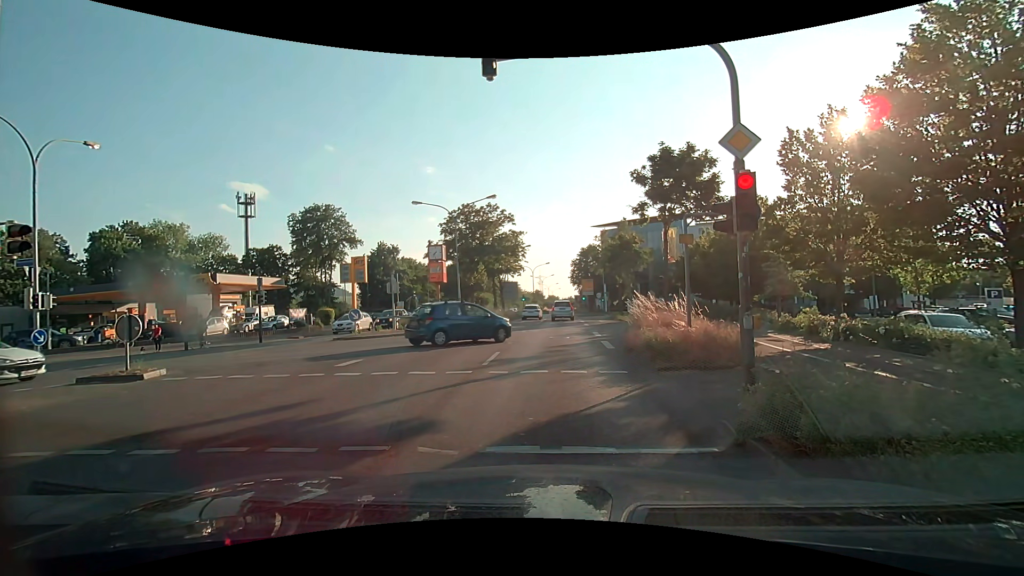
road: primary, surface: asphalt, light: Day
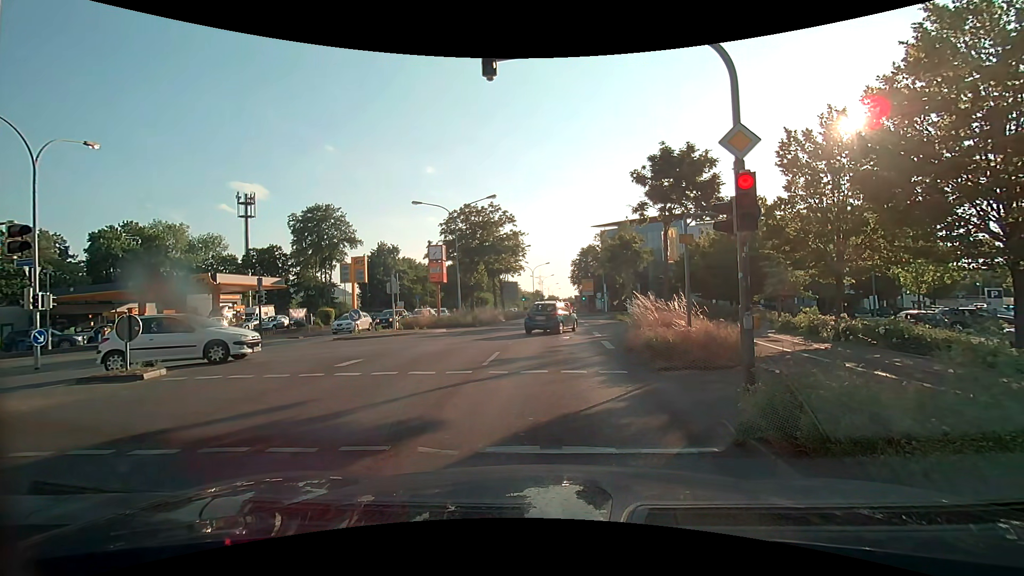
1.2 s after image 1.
(0.0, 0.0) m; 0°
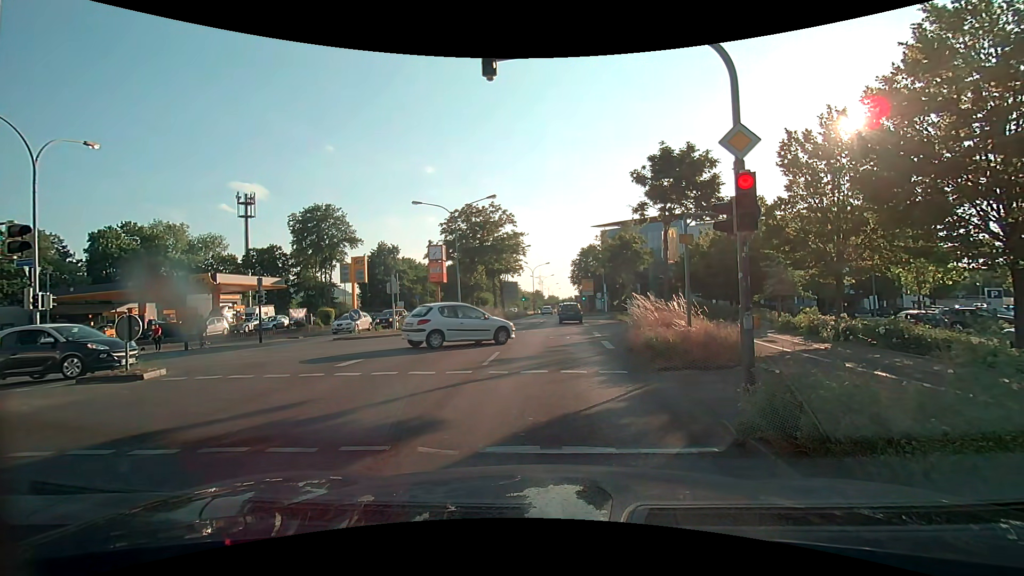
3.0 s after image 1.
(0.0, 0.0) m; 0°
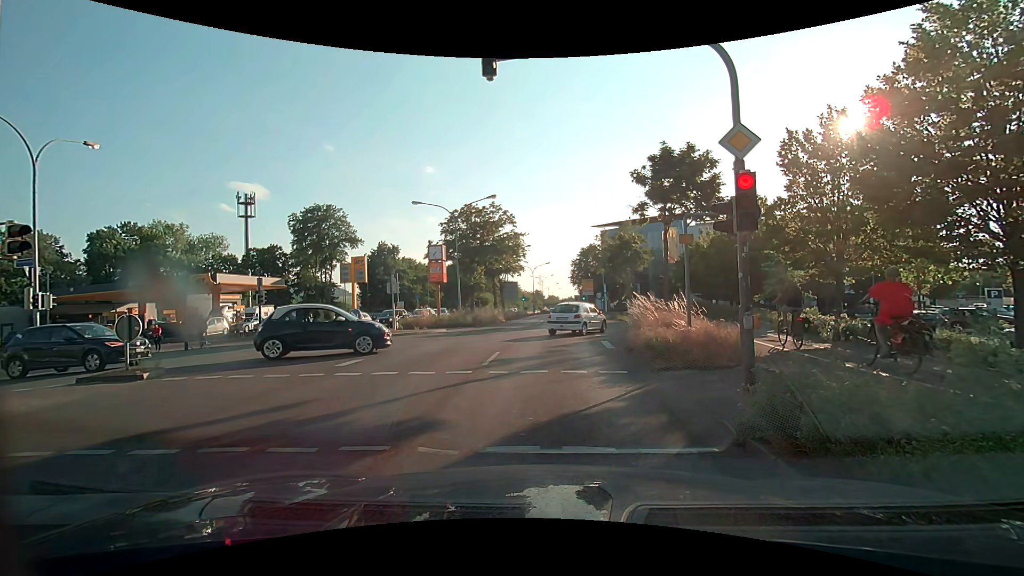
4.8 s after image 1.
(0.0, 0.0) m; 0°
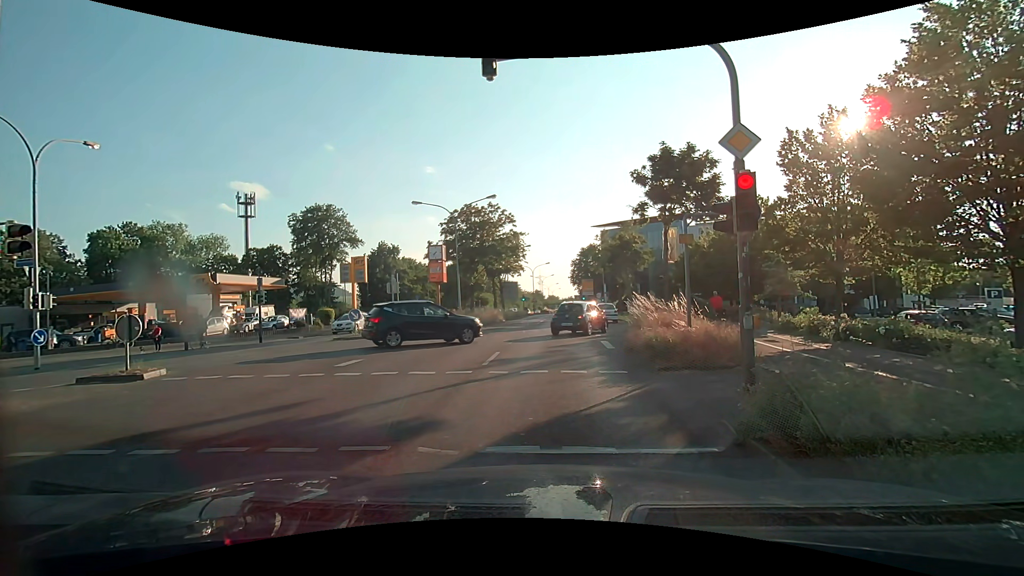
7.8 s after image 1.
(0.0, 0.0) m; 0°
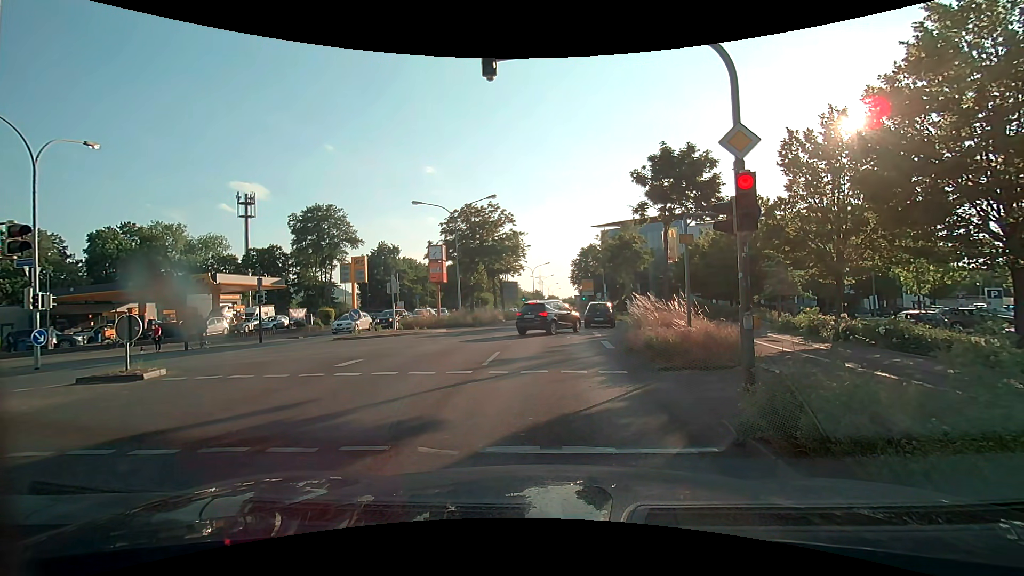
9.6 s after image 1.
(0.0, 0.0) m; 0°
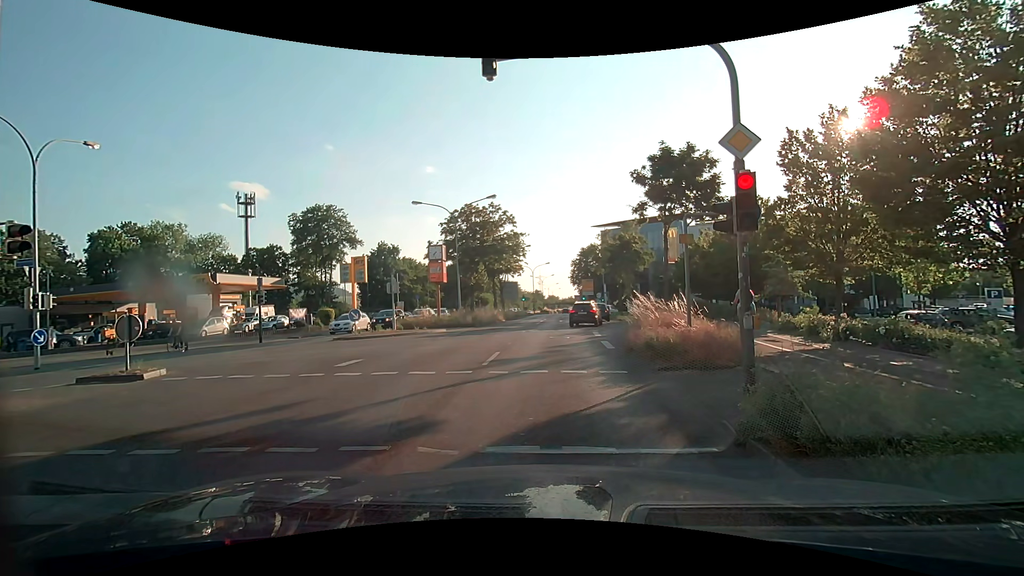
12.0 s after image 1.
(0.0, 0.0) m; 0°
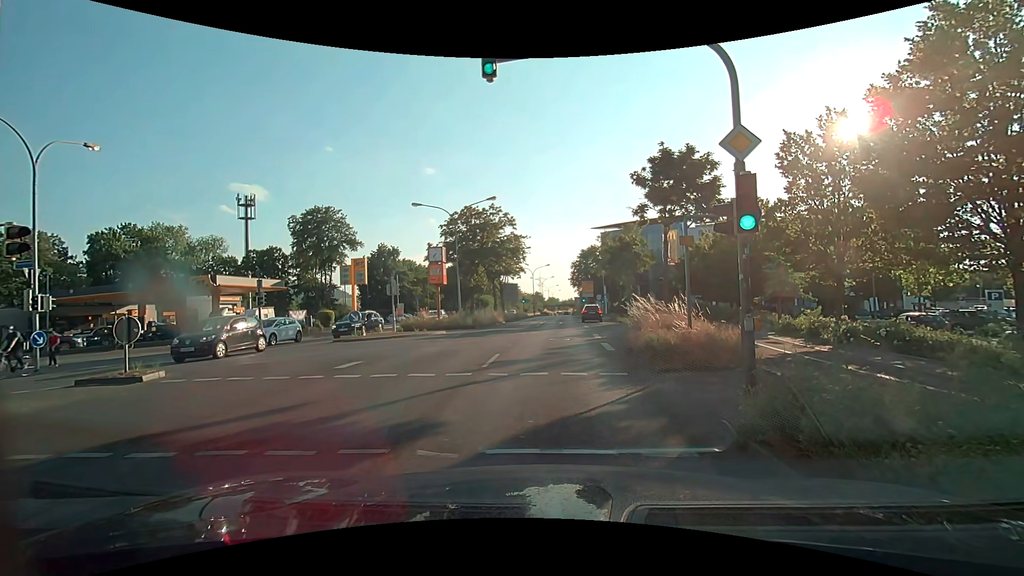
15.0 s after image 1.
(0.0, 0.0) m; 0°
